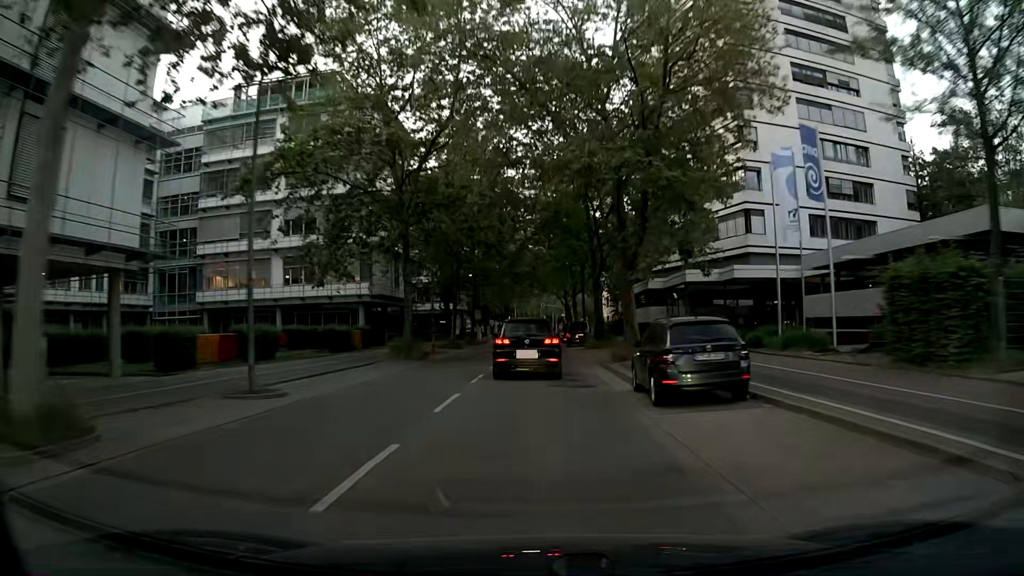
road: secondary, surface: asphalt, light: Day
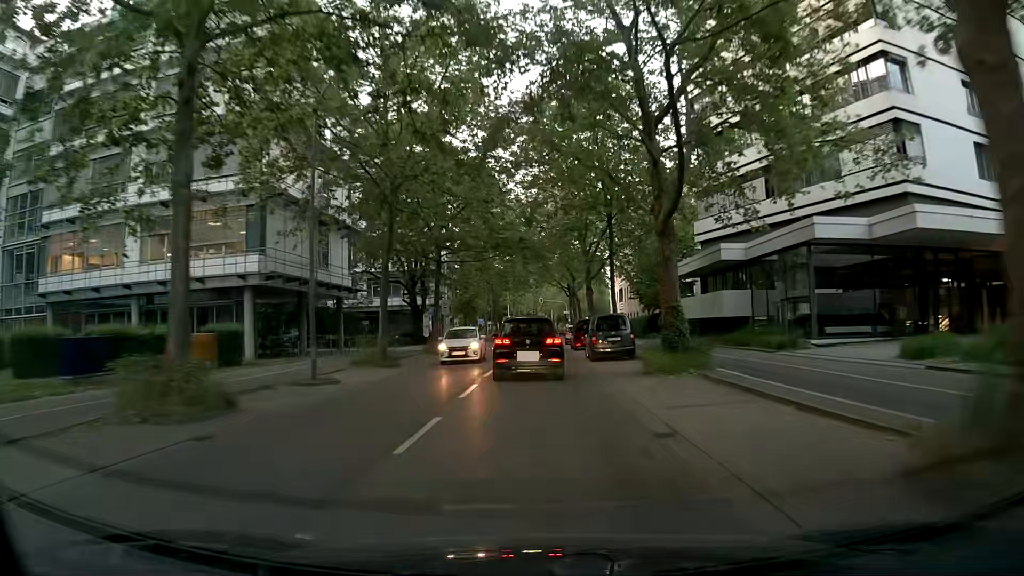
(0.0, +21.7) m; -1°
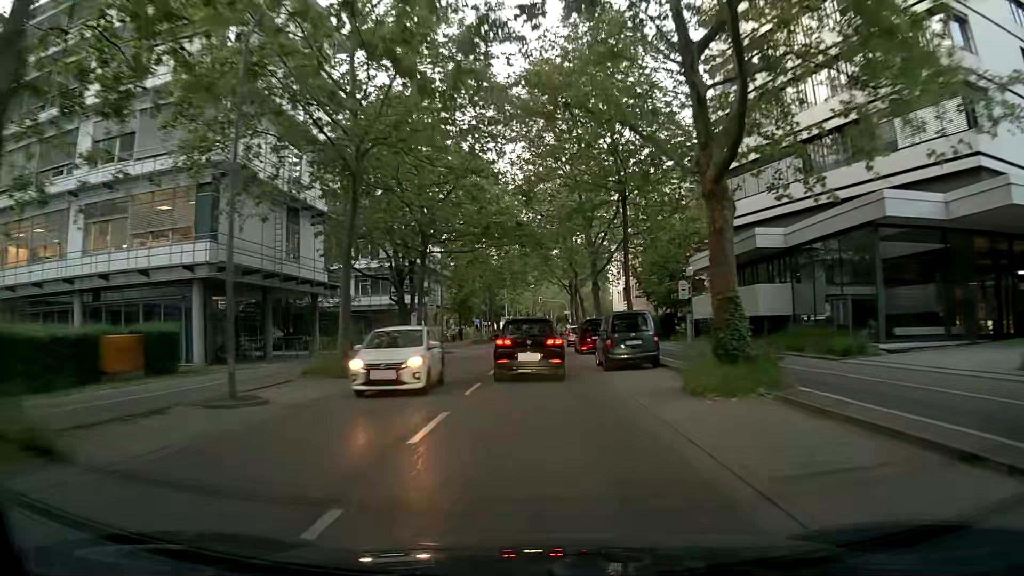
(+0.1, +5.3) m; +1°
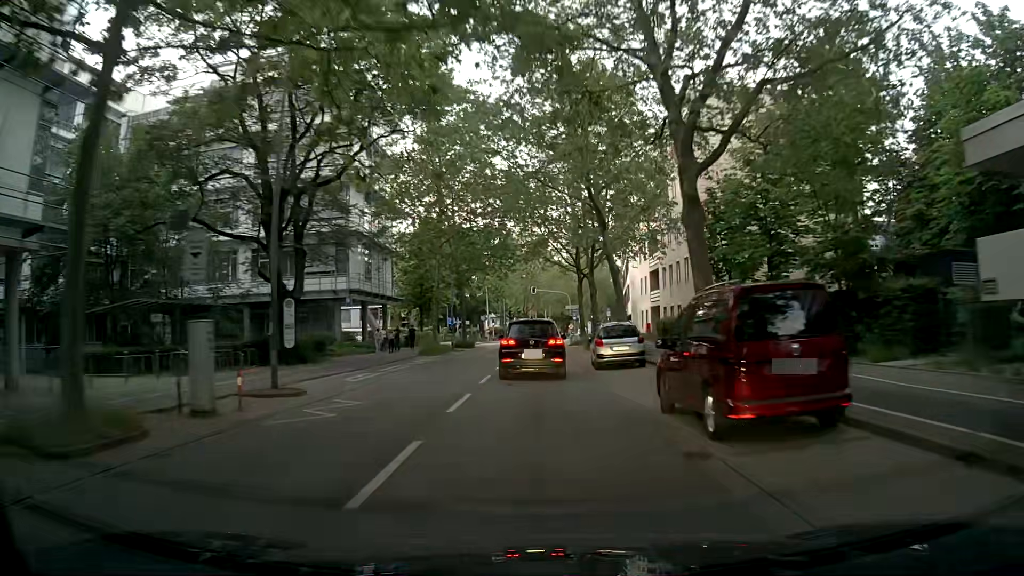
(-0.4, +27.0) m; -5°
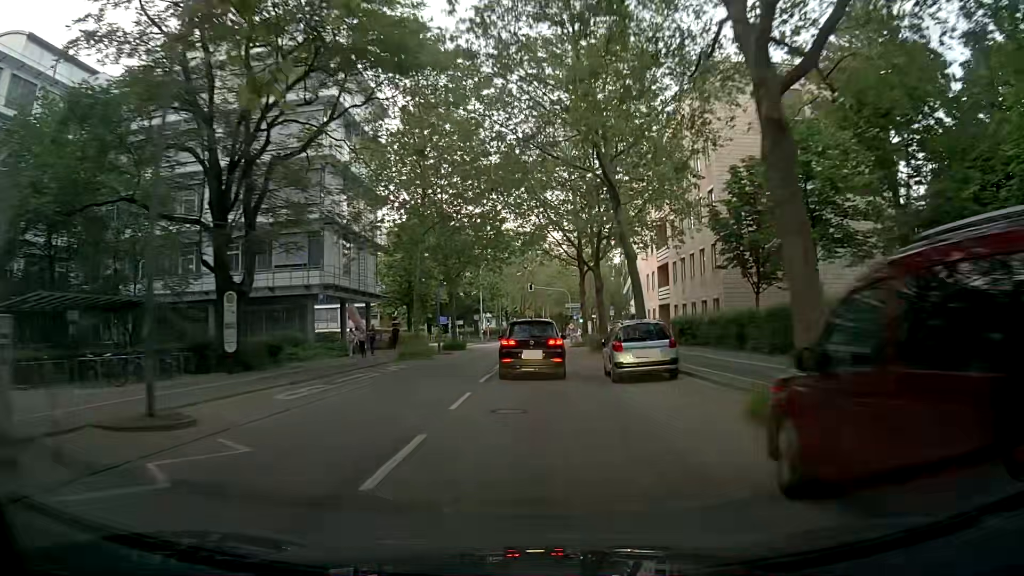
(+0.2, +5.5) m; +2°
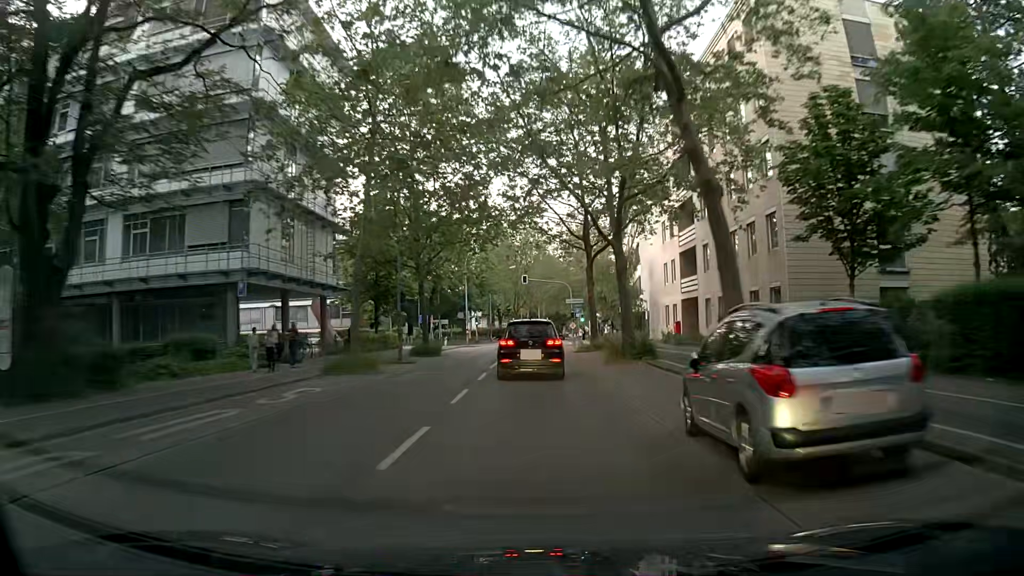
(0.0, +11.2) m; +1°
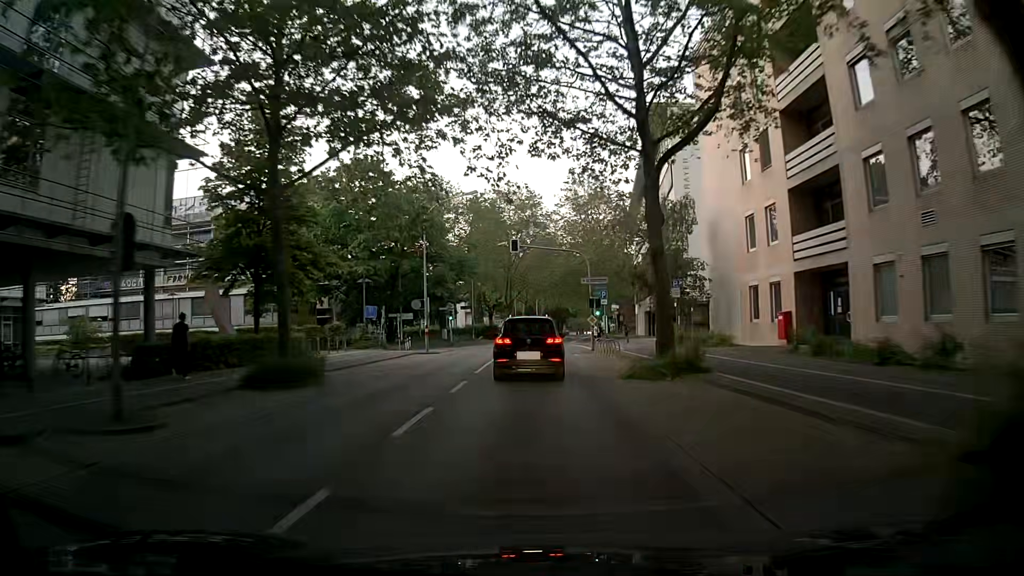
(+1.3, +22.2) m; +4°
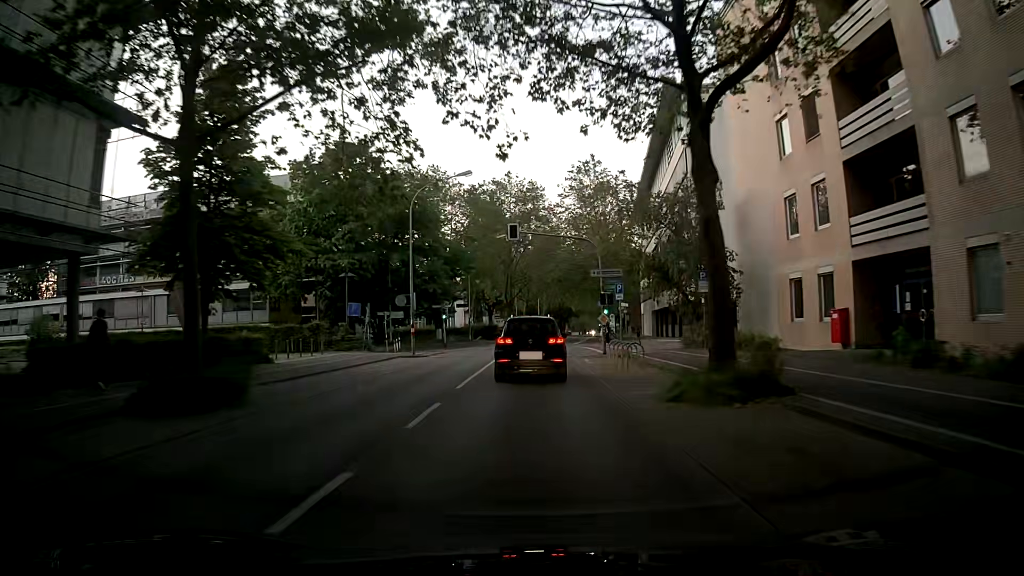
(0.0, +5.2) m; 0°
